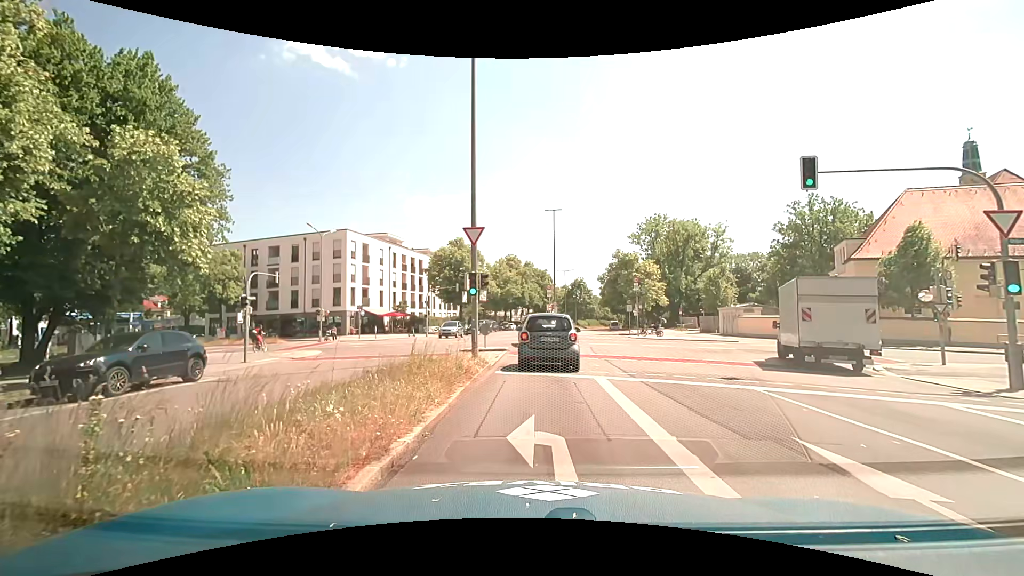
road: secondary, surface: asphalt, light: Day
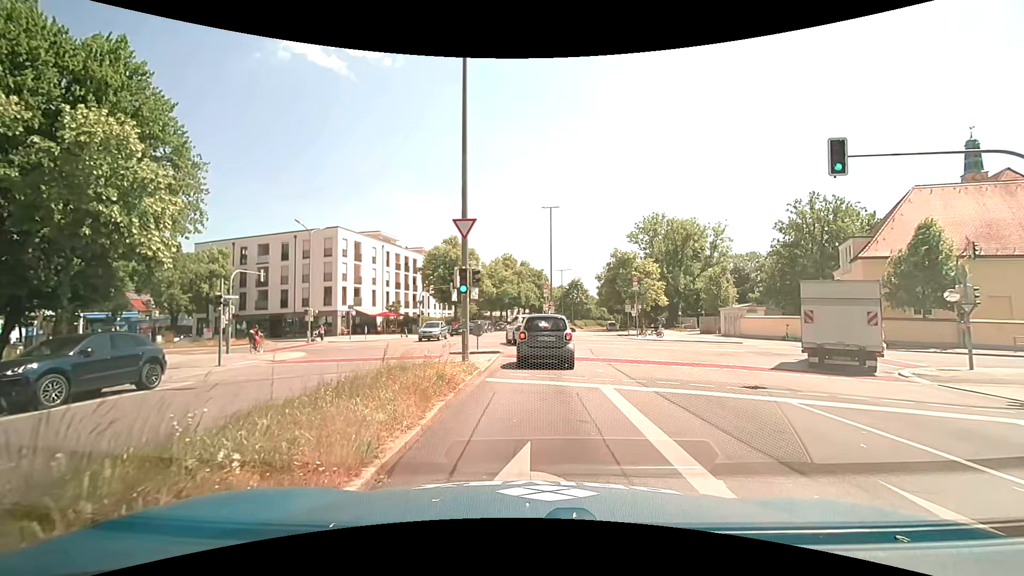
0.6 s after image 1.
(0.0, +1.6) m; 0°
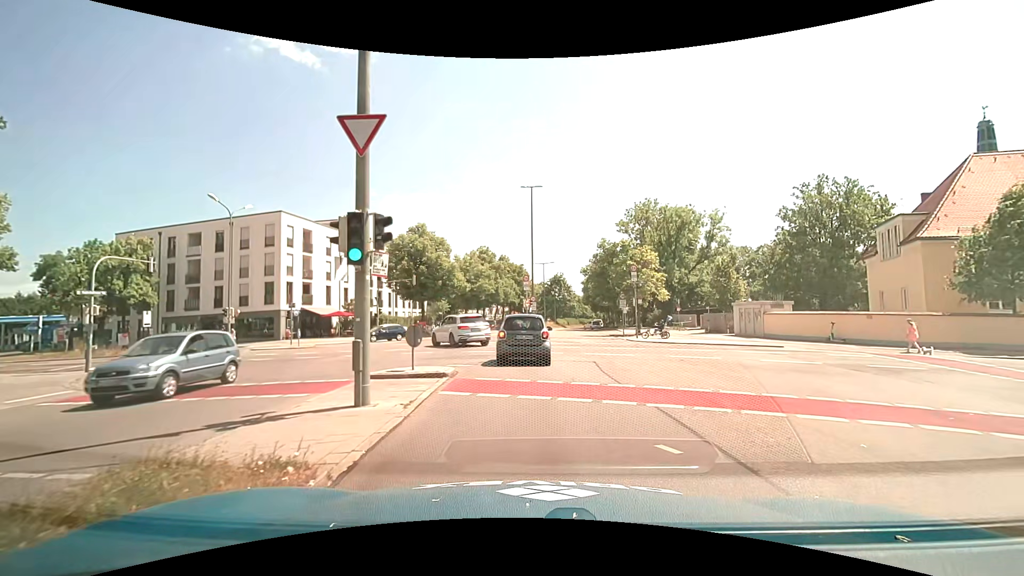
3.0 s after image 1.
(+0.2, +8.8) m; +3°
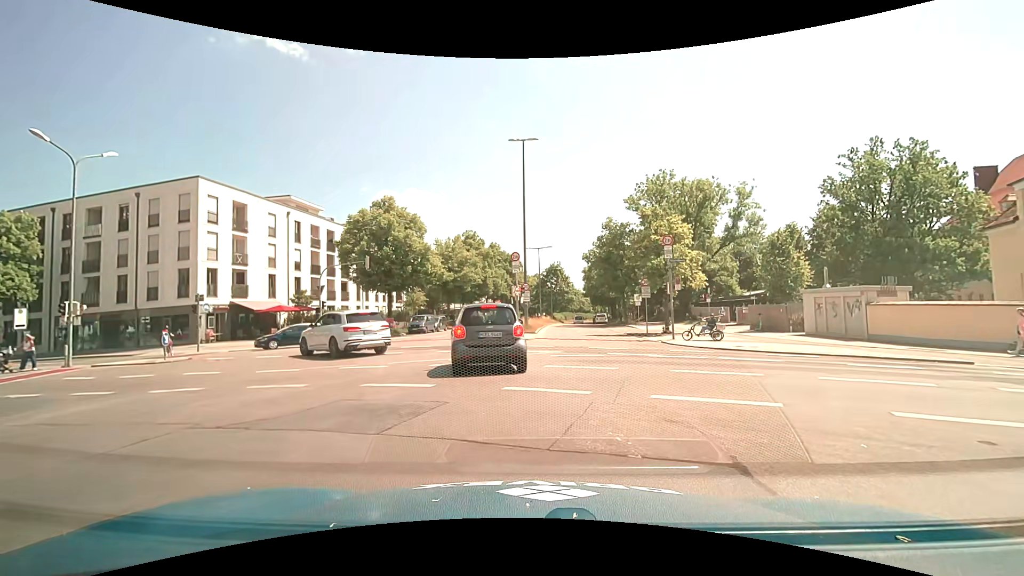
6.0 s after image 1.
(+0.1, +11.7) m; 0°
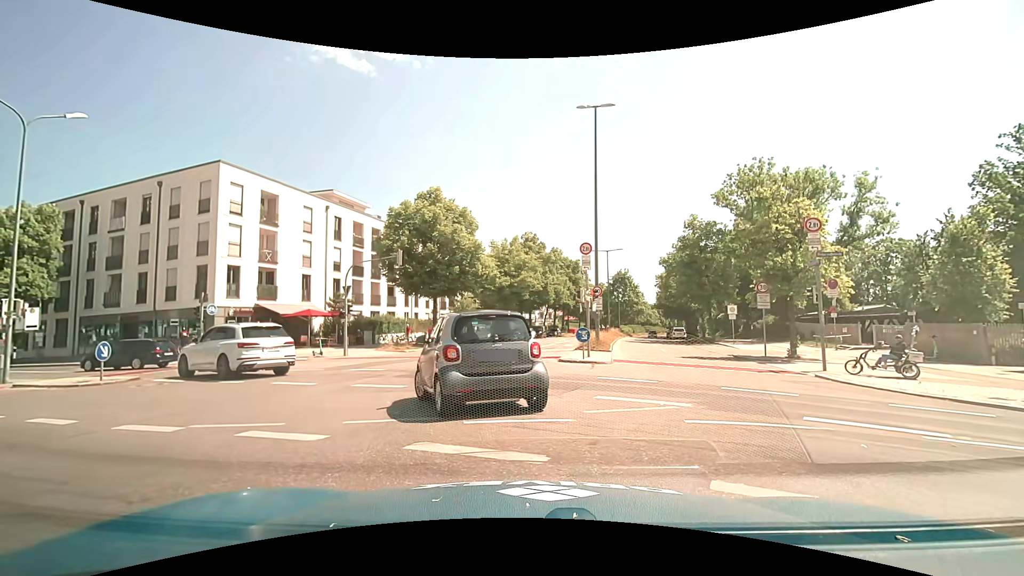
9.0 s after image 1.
(-0.5, +7.6) m; -8°
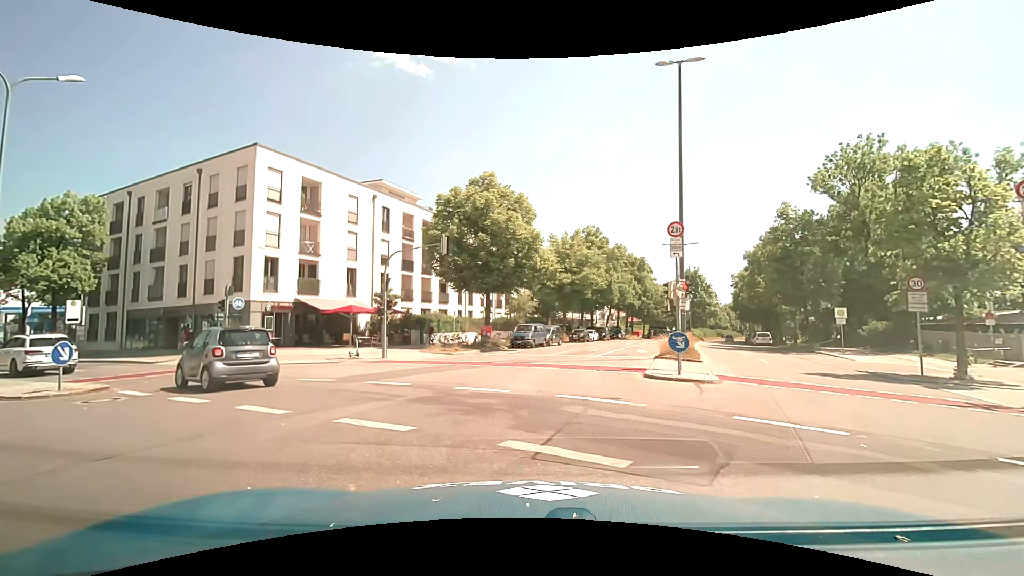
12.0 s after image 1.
(-0.2, +4.8) m; -6°
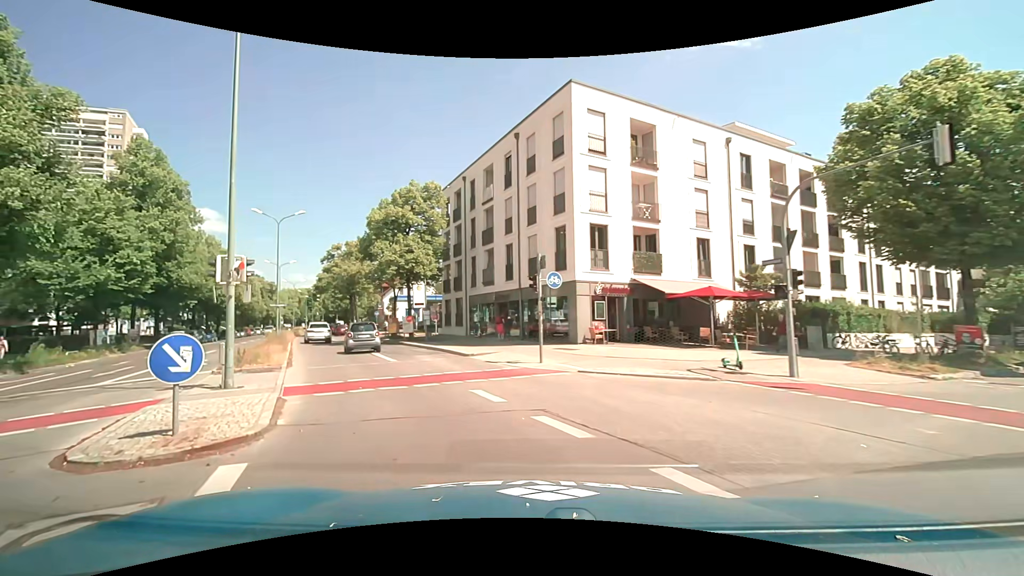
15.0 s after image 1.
(-3.7, +11.0) m; -37°
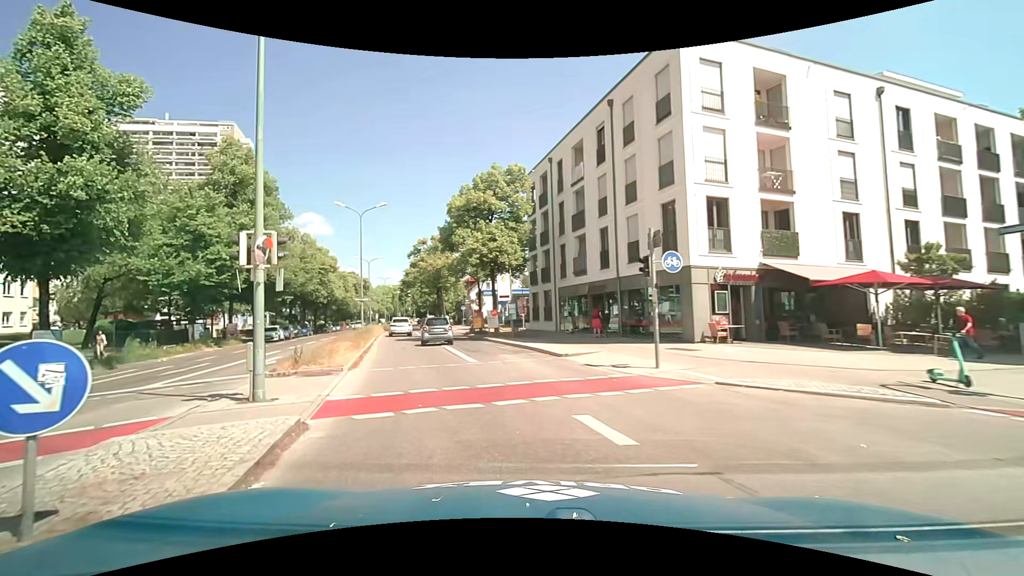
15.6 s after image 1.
(-0.4, +3.6) m; -11°
(-1, +10) (-3, +20) (-6, +29) (-9, +39) (-11, +49) (-13, +58) (-16, +68) (-18, +78) (-20, +88) (-22, +97) m
